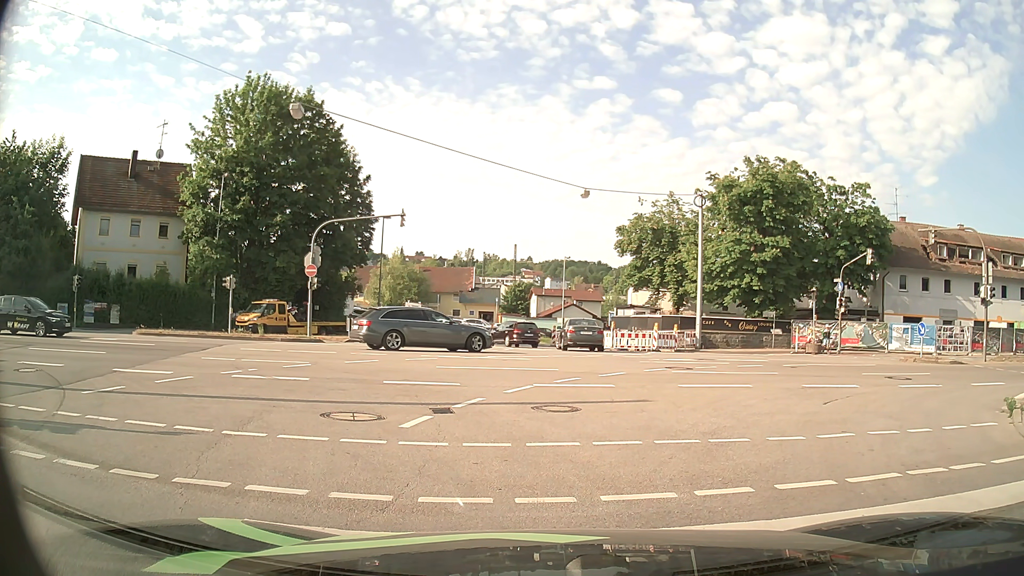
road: primary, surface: asphalt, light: Day
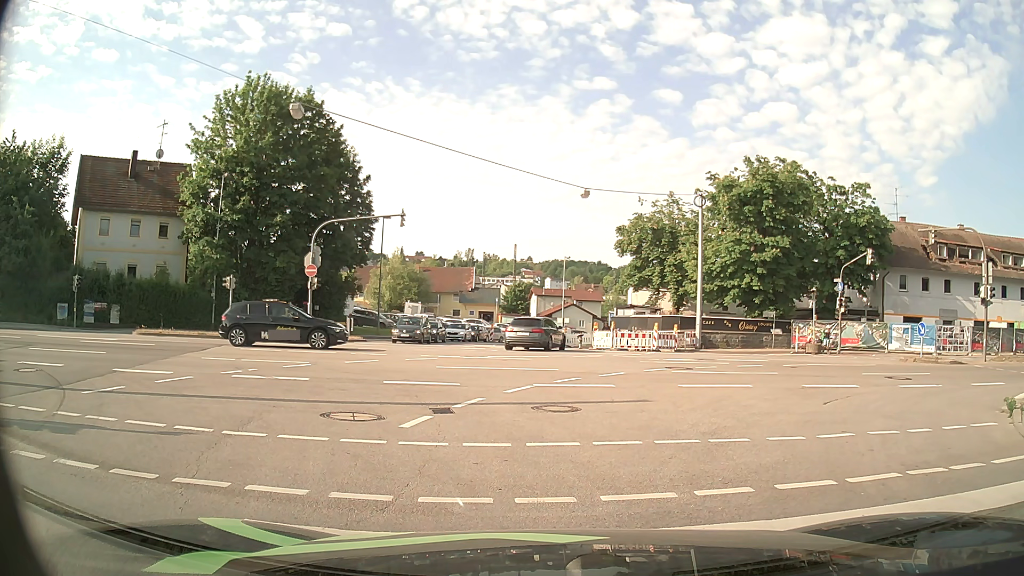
(0.0, 0.0) m; 0°
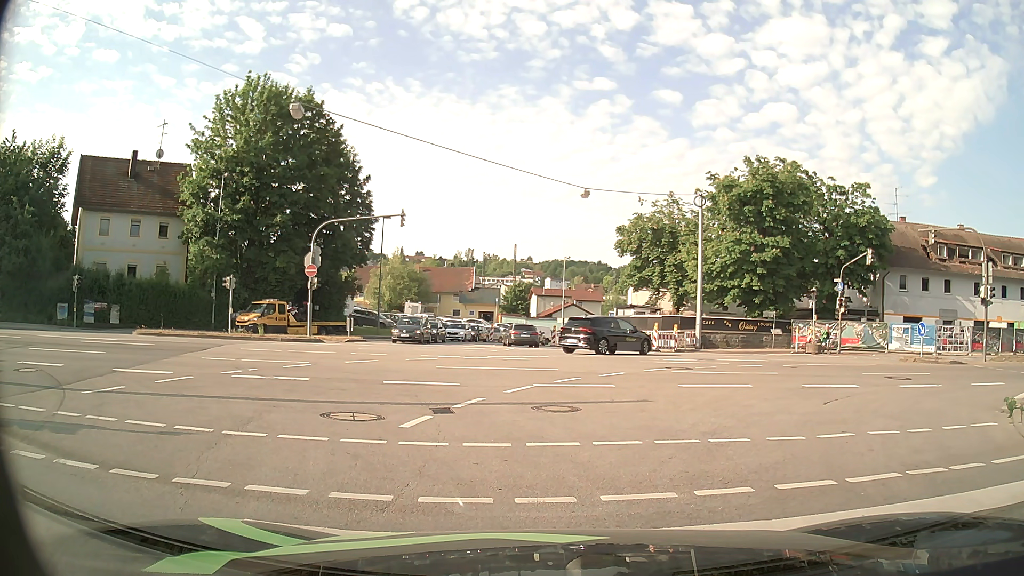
(0.0, 0.0) m; 0°
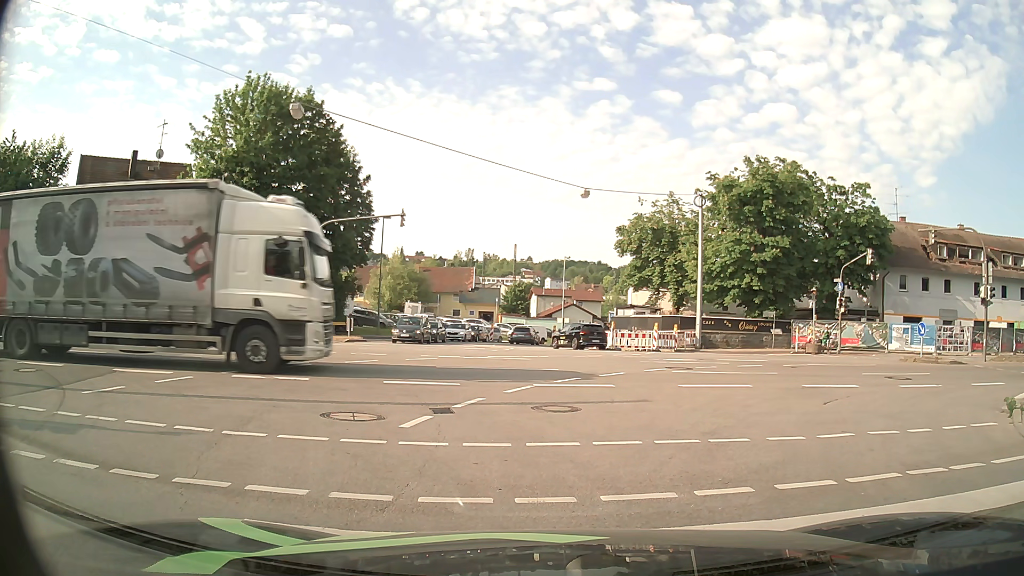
(0.0, 0.0) m; 0°
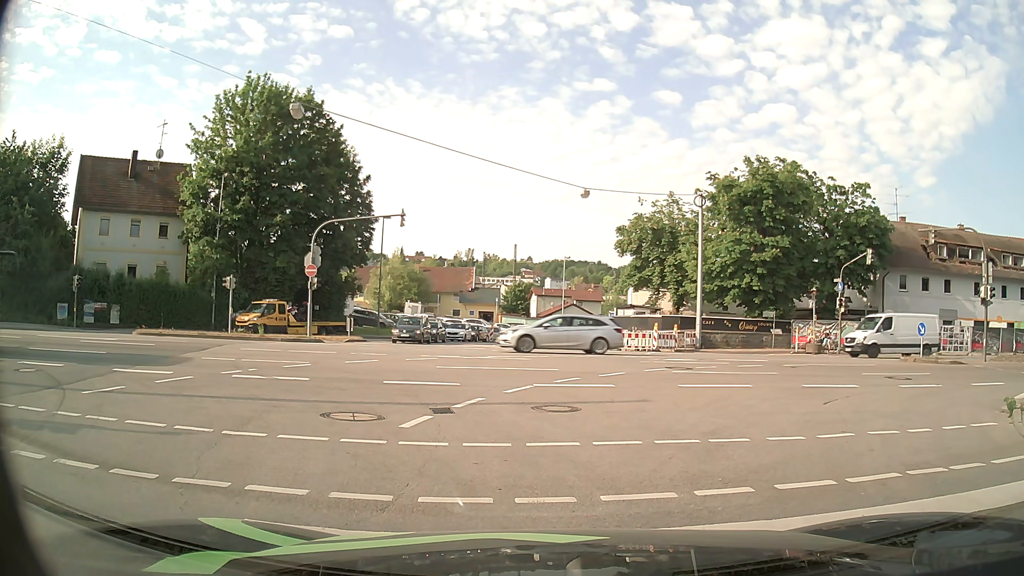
(0.0, 0.0) m; 0°
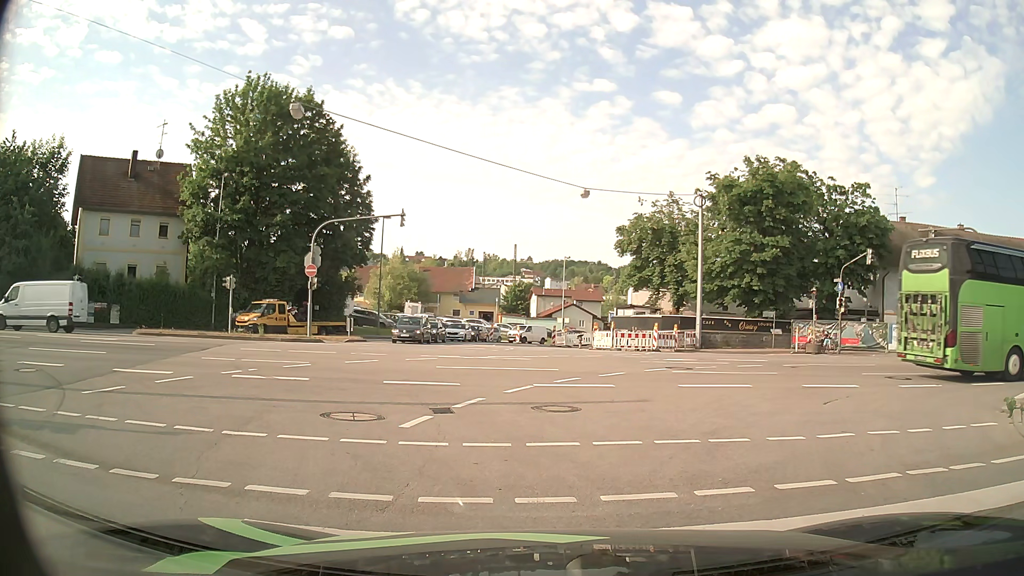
(0.0, 0.0) m; 0°
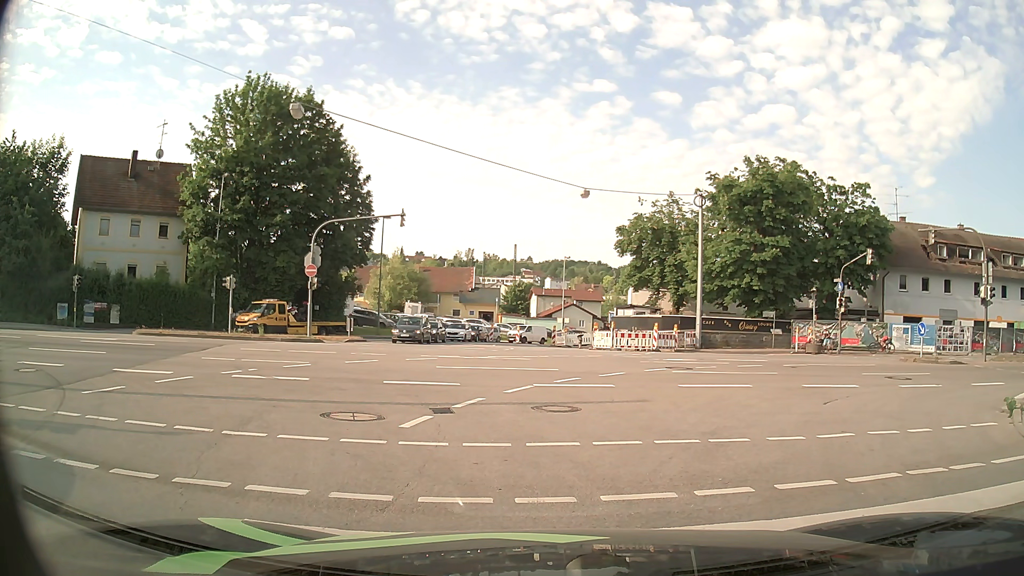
(0.0, 0.0) m; 0°
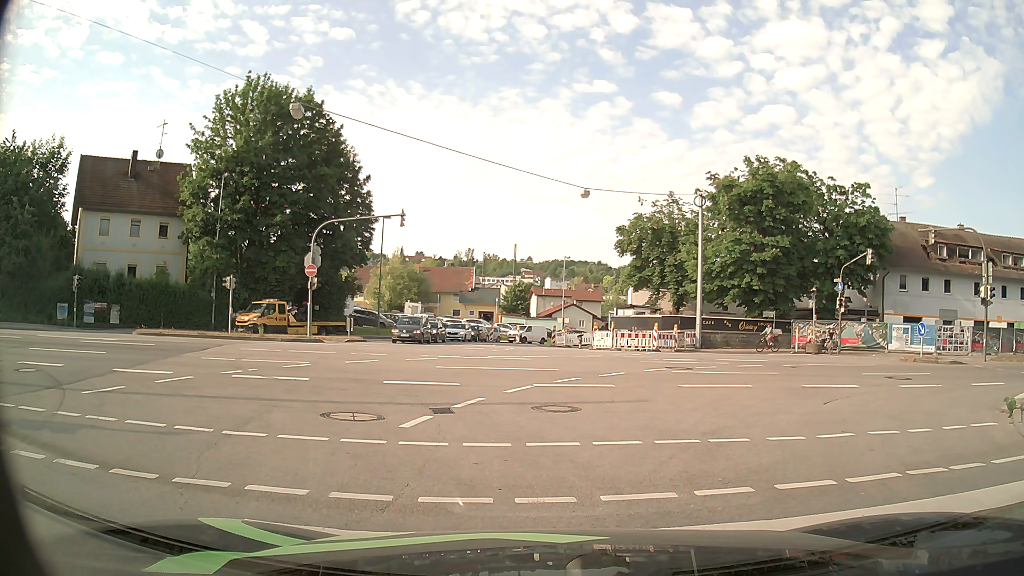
(0.0, 0.0) m; 0°
(0, +10) (0, +20) (-1, +30) (-2, +40) (-4, +50) (-4, +60) (0, +69) (+7, +77) (+14, +84) (+20, +92) m
